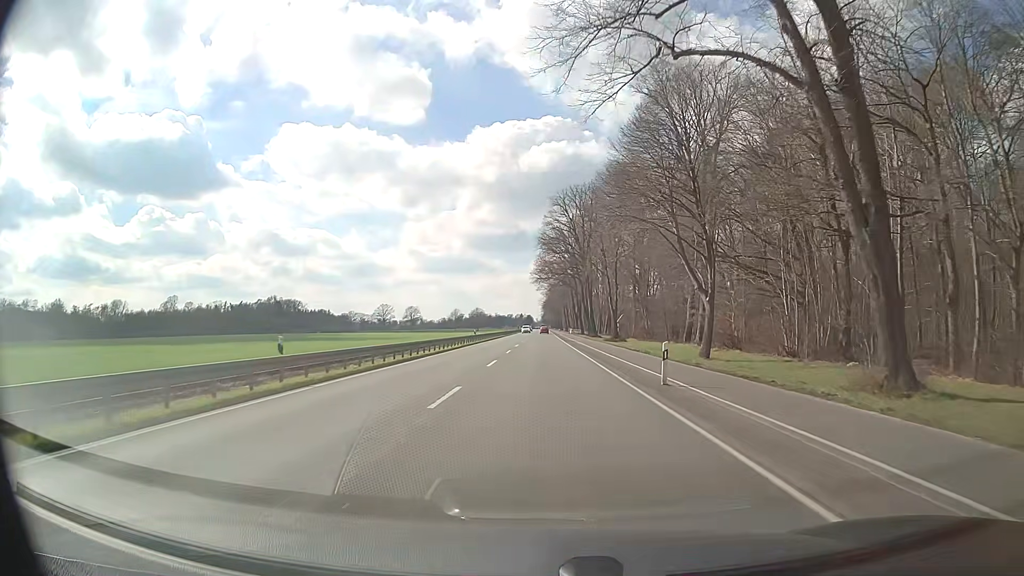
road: primary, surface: asphalt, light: Day
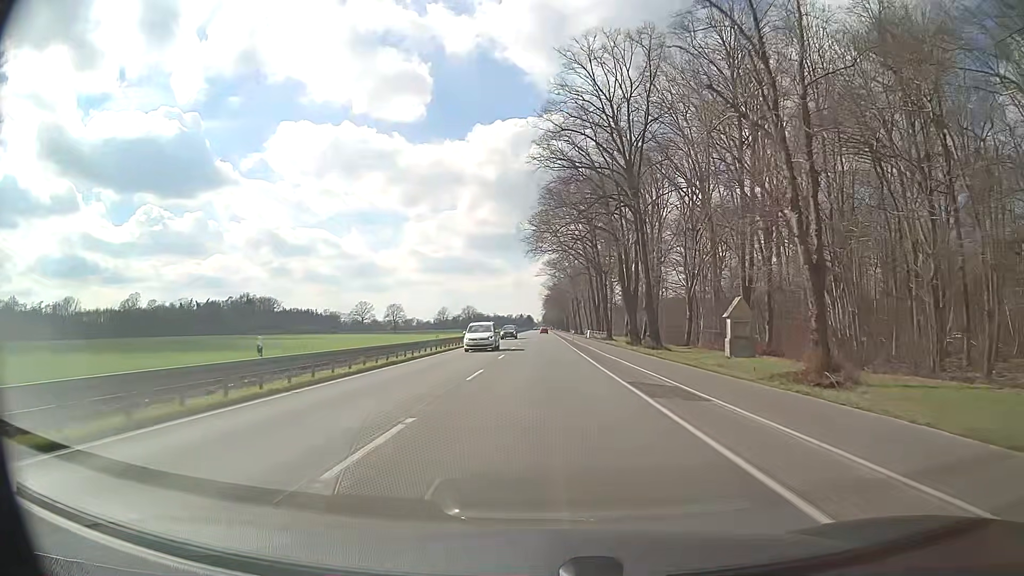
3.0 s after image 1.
(0.0, +53.8) m; 0°
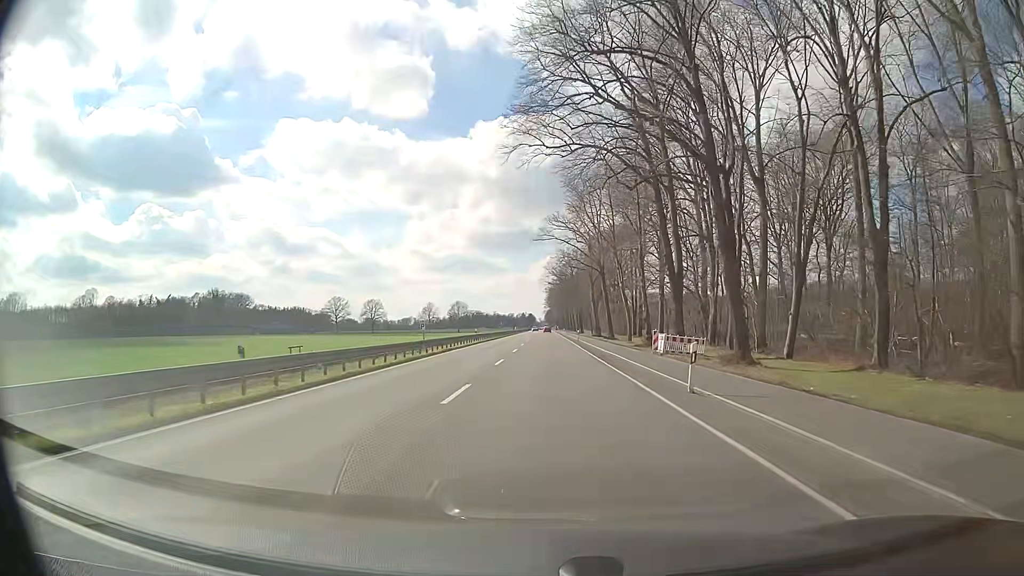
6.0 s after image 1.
(-0.4, +53.8) m; -1°
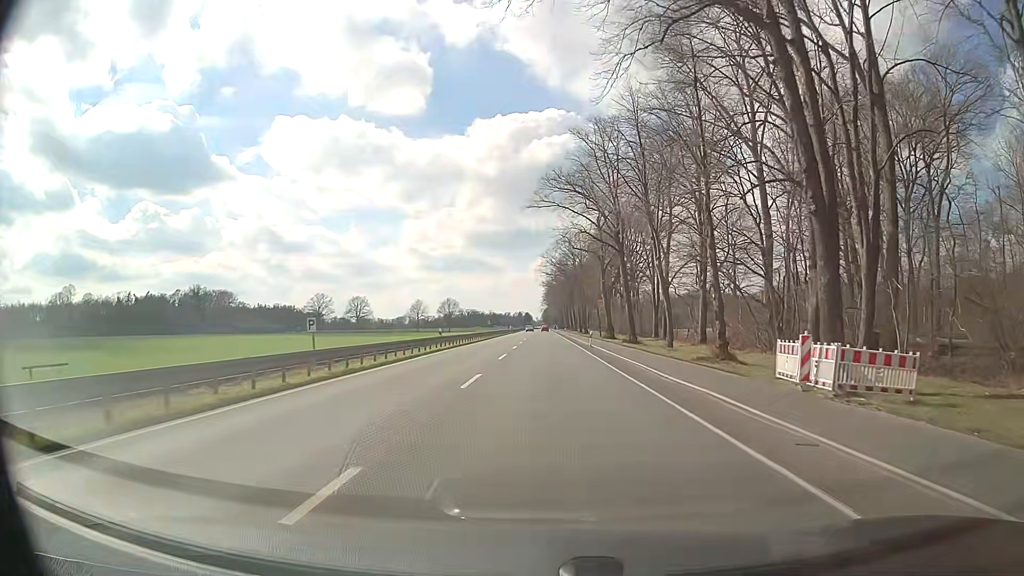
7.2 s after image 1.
(+0.1, +21.5) m; 0°
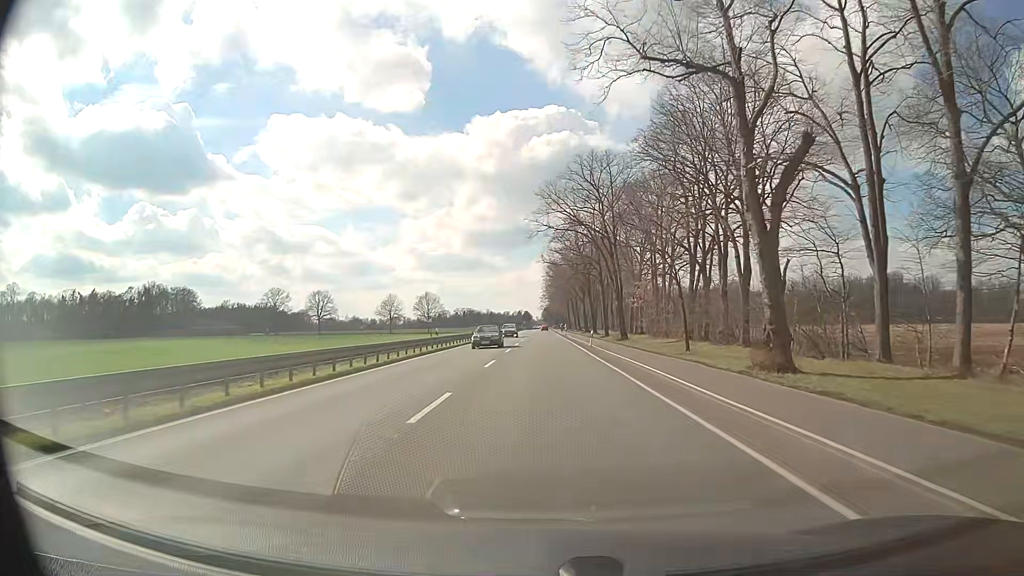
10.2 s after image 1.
(+0.1, +53.7) m; 0°
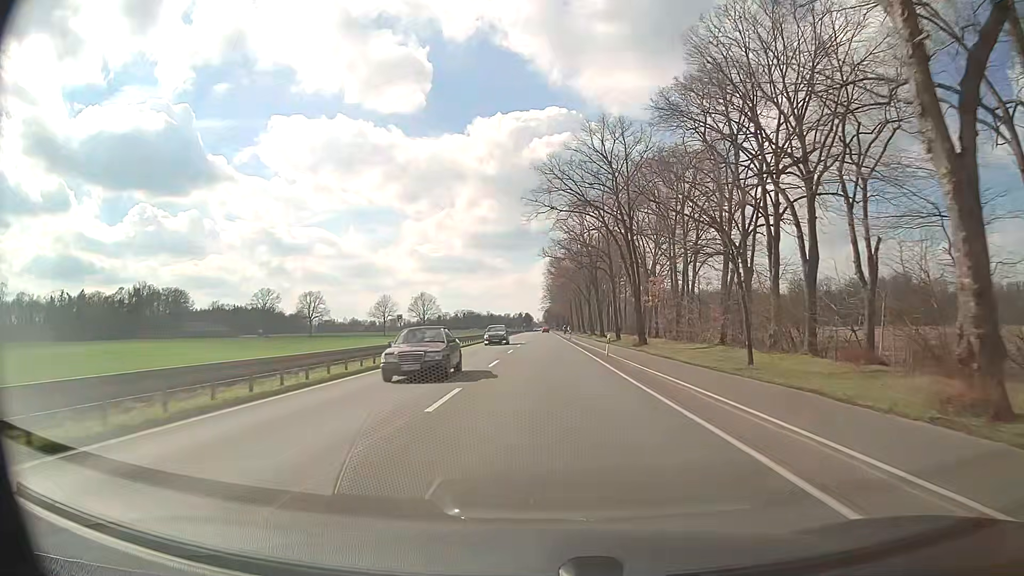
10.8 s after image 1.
(0.0, +10.8) m; 0°
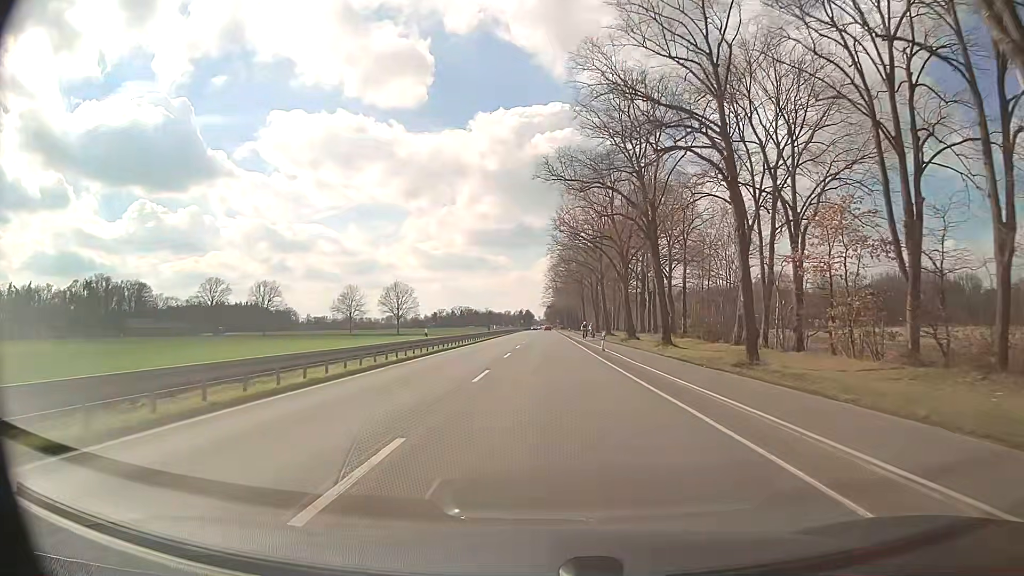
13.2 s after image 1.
(-0.3, +43.0) m; -1°
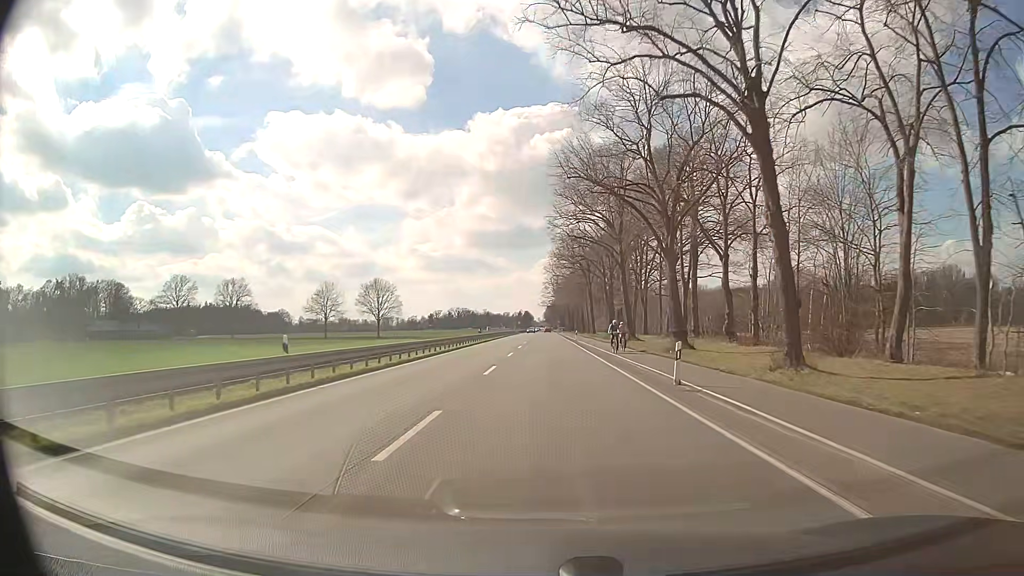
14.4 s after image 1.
(+0.1, +21.5) m; 0°
(0, +10) (0, +20) (0, +30) (0, +40) (0, +50) (0, +60) (0, +70) (0, +80) (0, +90) (+1, +100) m
